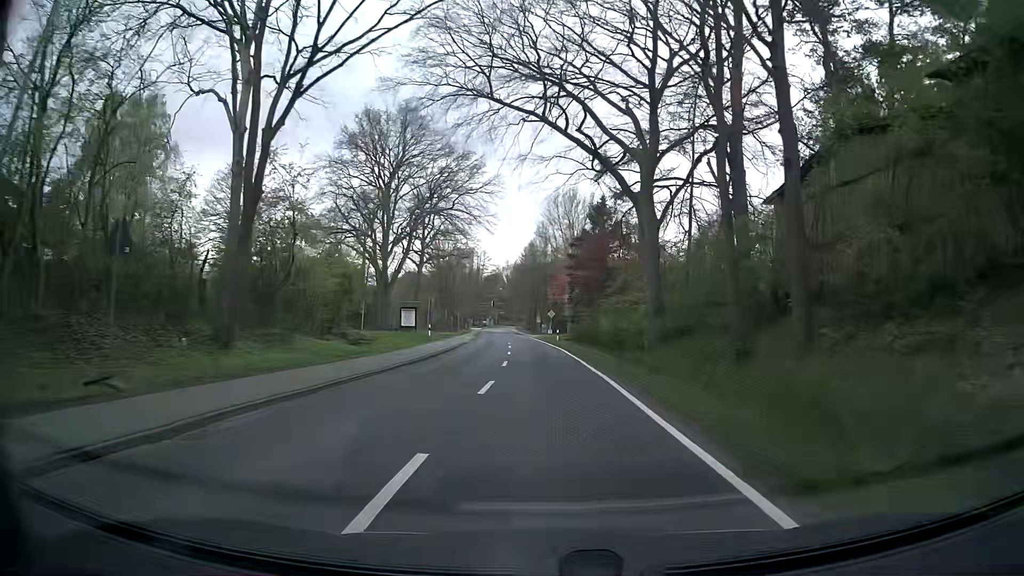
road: secondary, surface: asphalt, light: Day
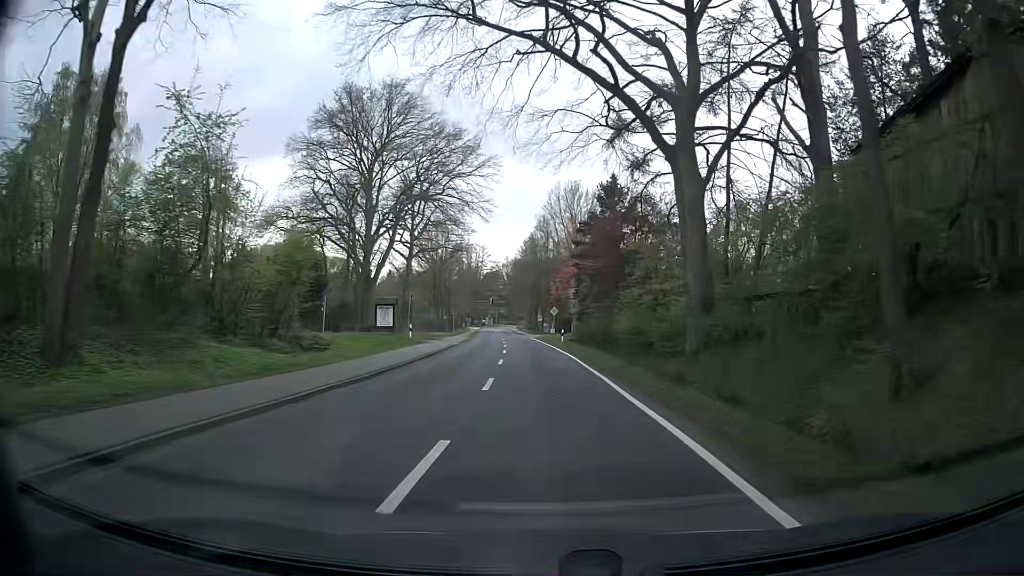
(0.0, +8.1) m; 0°
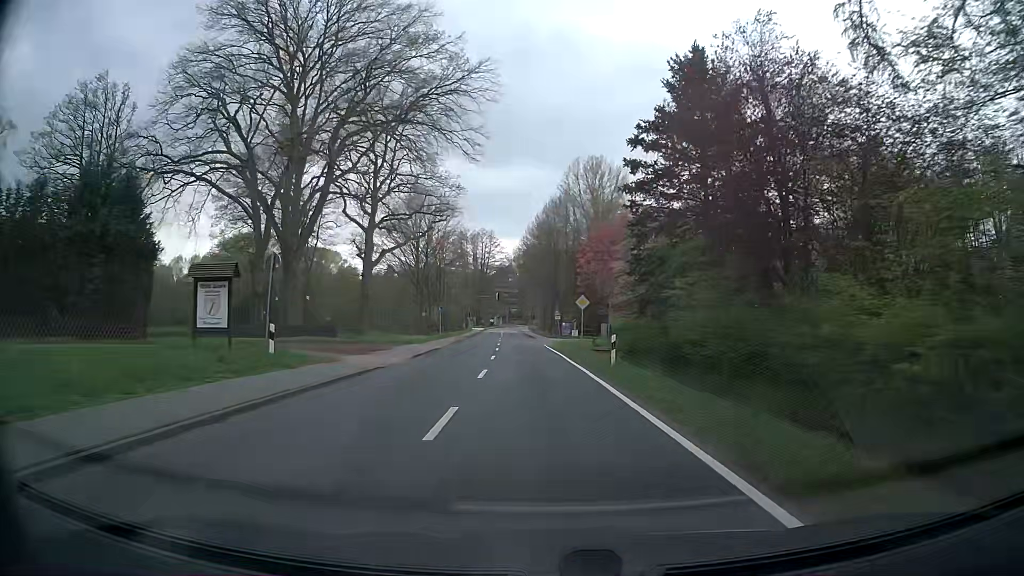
(-0.2, +24.7) m; -1°
(0, +10) (0, +20) (-1, +30) (-1, +40) (-2, +50) (-2, +60) (-3, +70) (-3, +80) (-4, +90) (-5, +100) m
